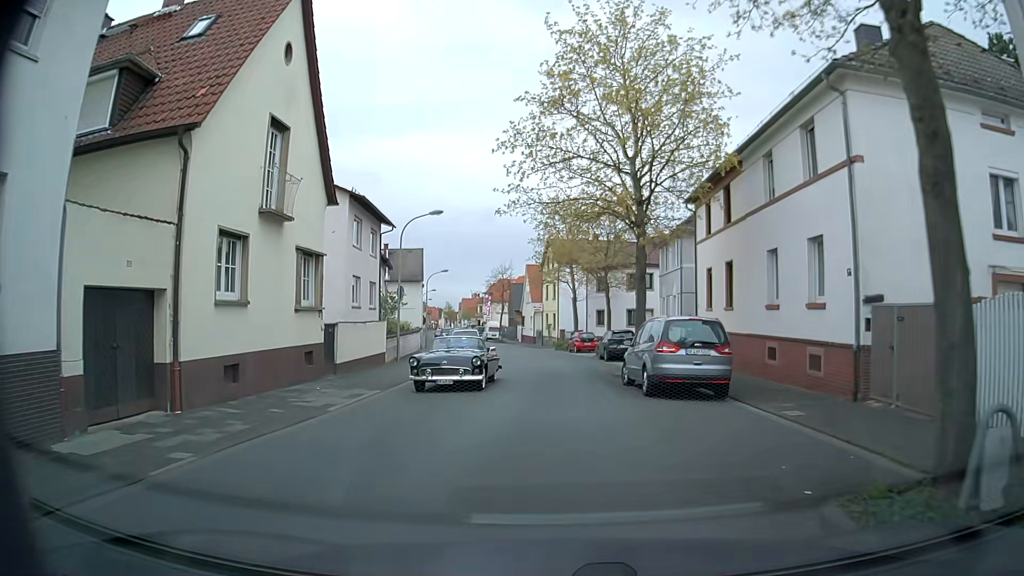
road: residential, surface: asphalt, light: Day
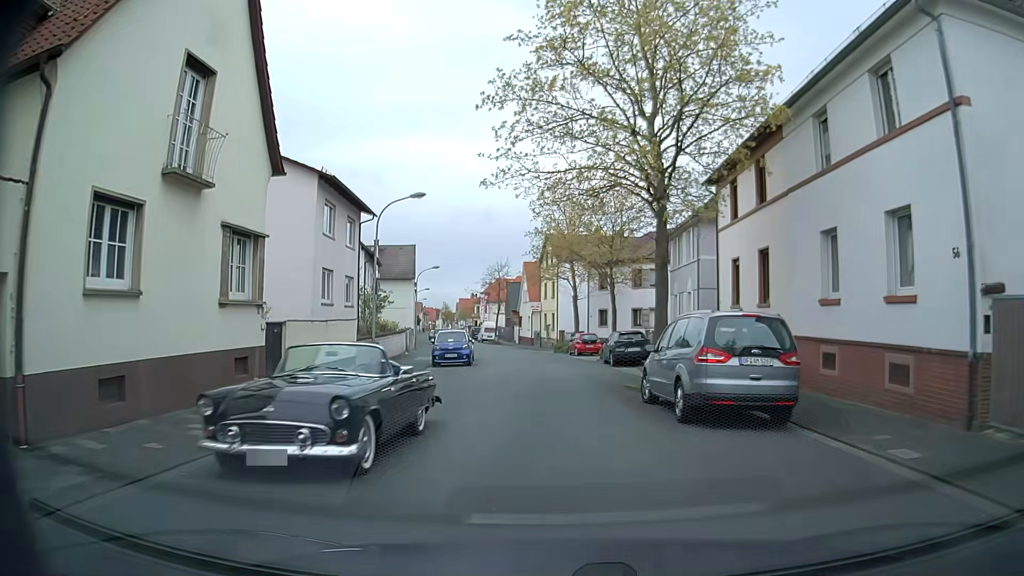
(0.0, +4.1) m; 0°
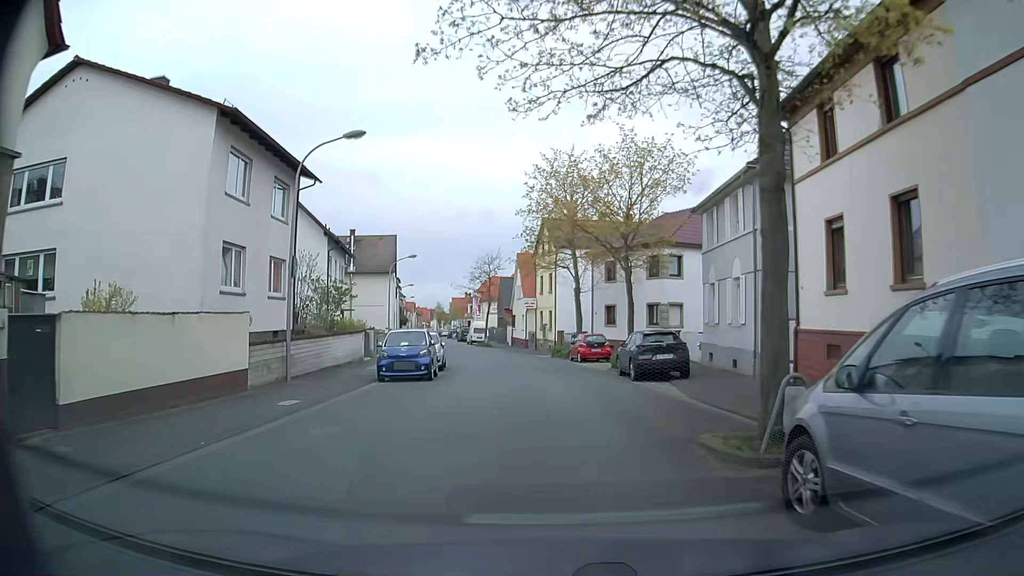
(+0.1, +8.7) m; 0°
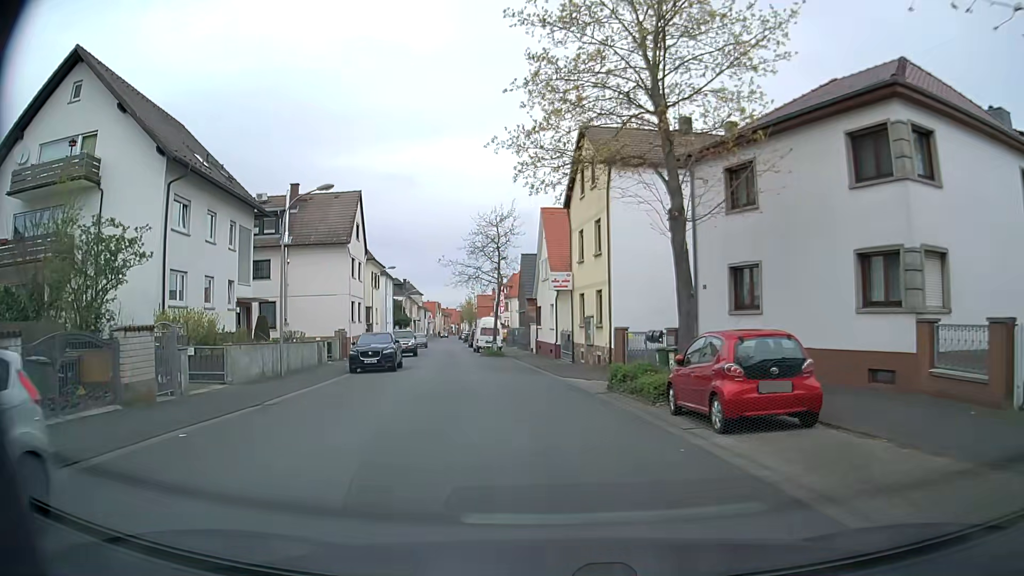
(-0.2, +24.3) m; -3°
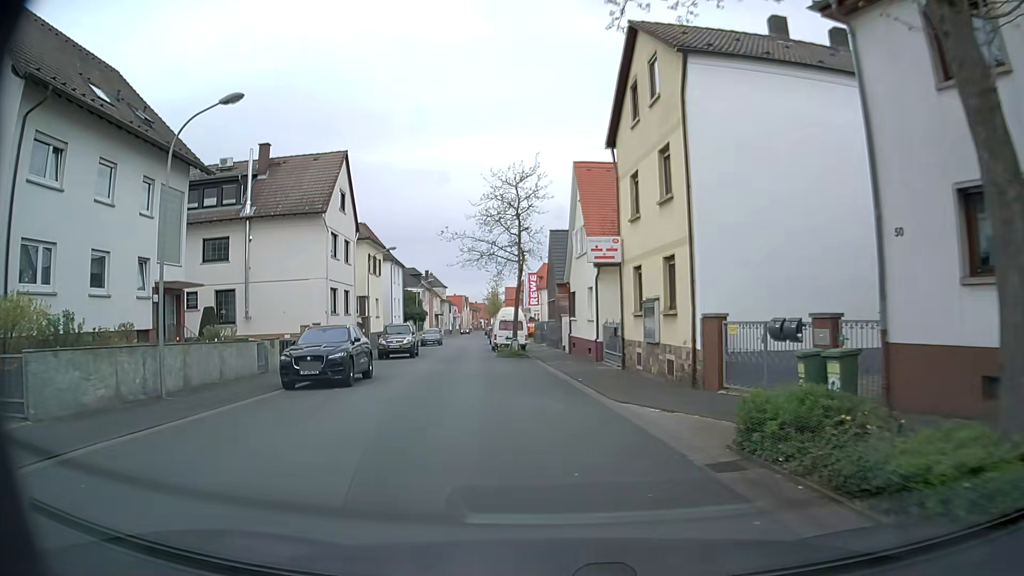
(-0.1, +10.0) m; -2°
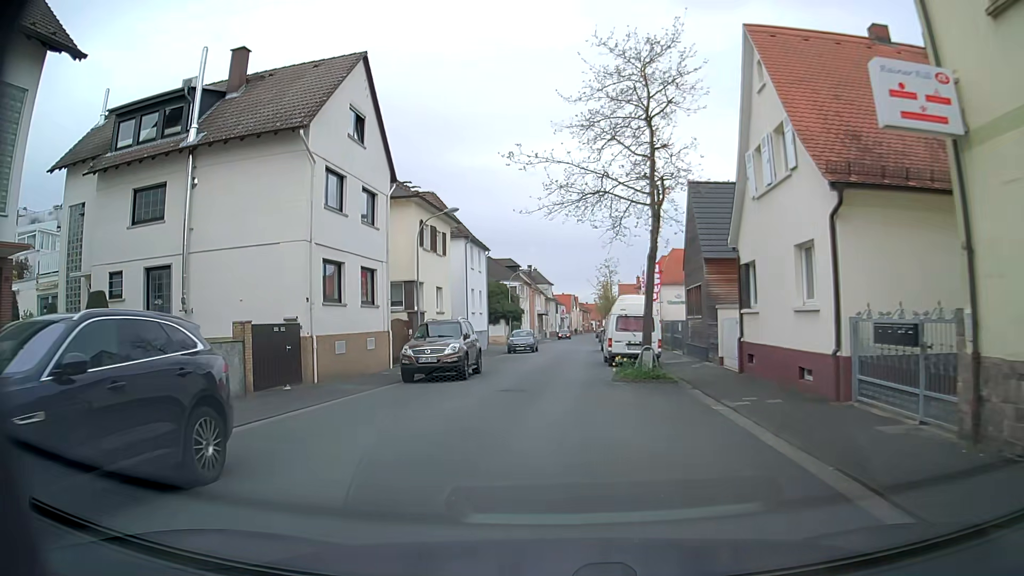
(-1.1, +14.8) m; -10°
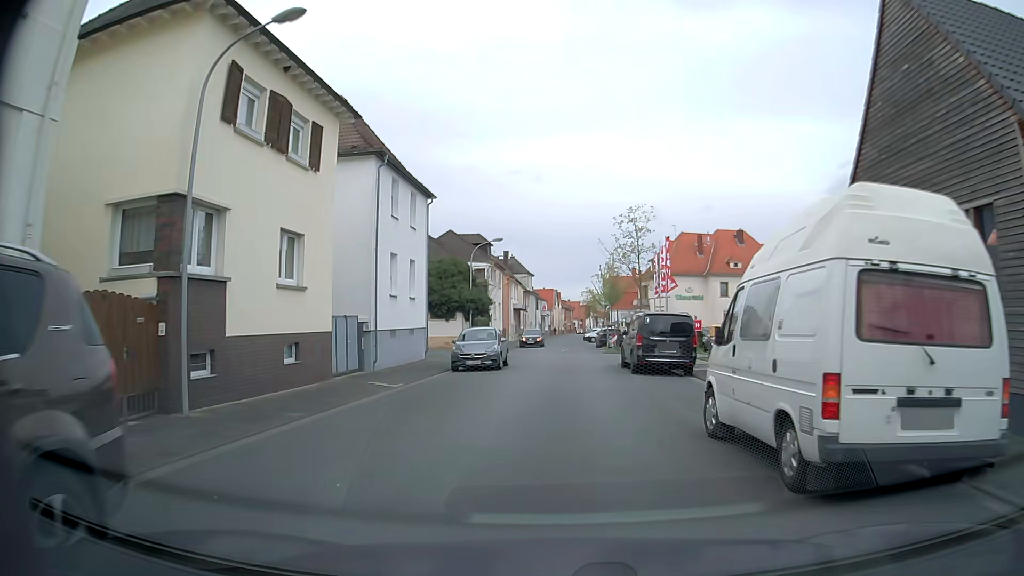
(-0.1, +19.4) m; +2°
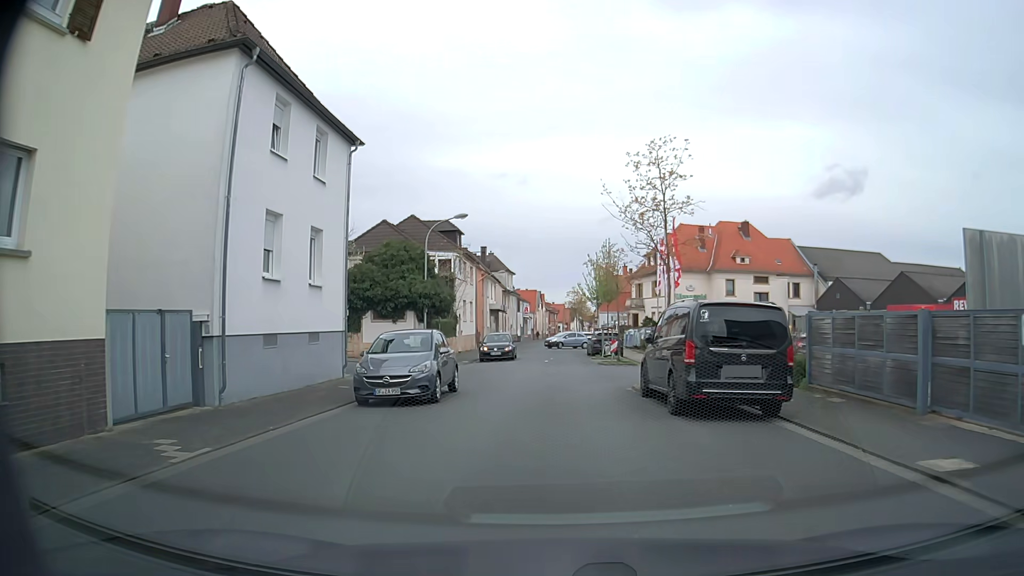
(+0.2, +9.6) m; +1°
(0, +10) (0, +20) (0, +30) (0, +40) (+1, +50) (+1, +60) (+1, +70) (+1, +80) (+1, +90) (+2, +100) m
